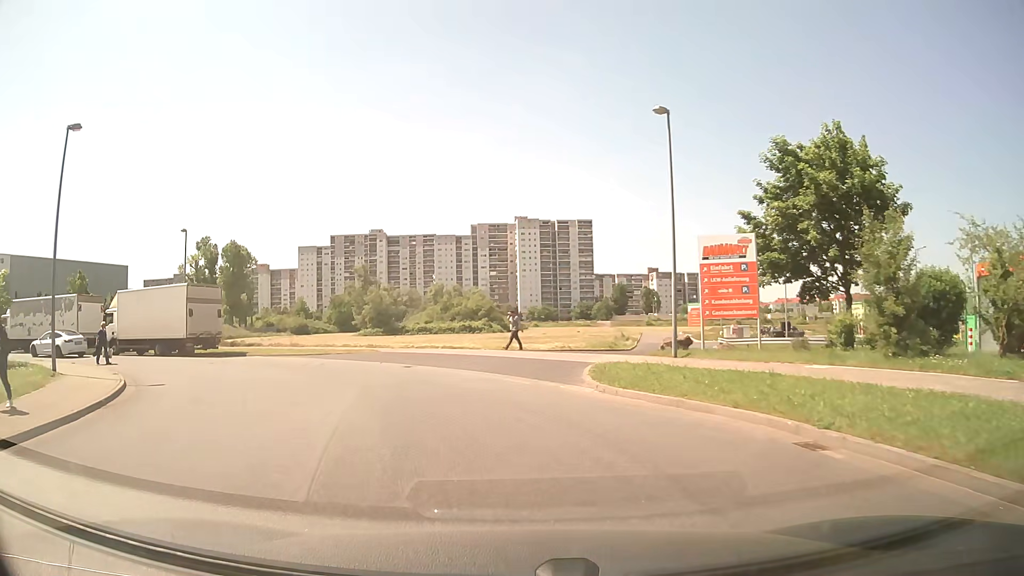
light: Day
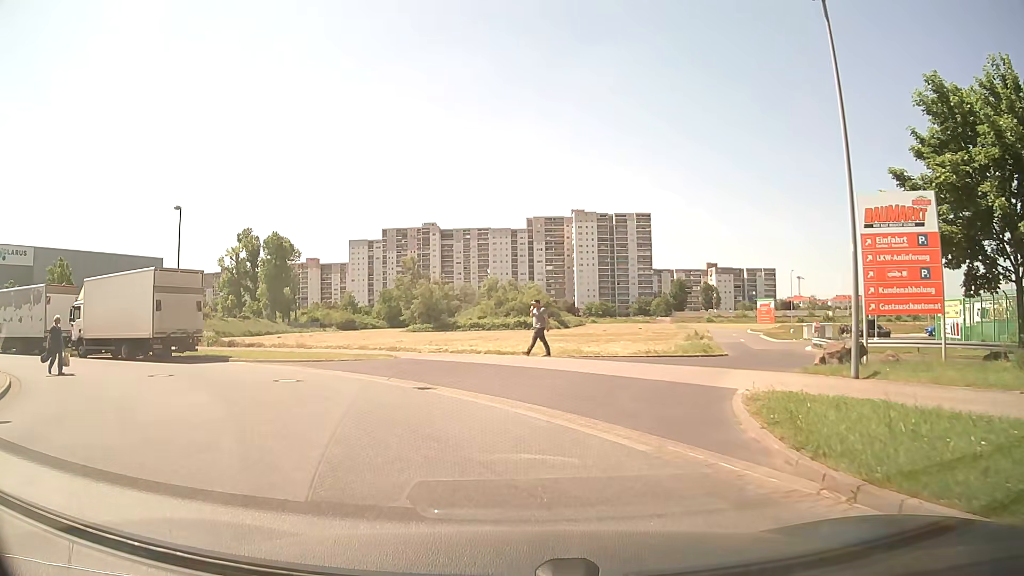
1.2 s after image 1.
(-0.3, +7.8) m; -4°
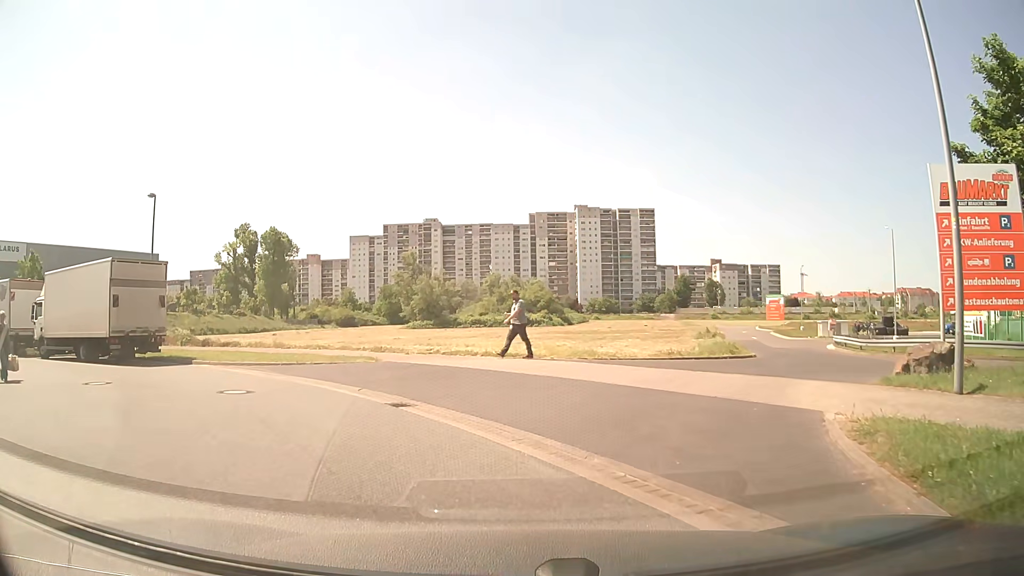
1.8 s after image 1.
(0.0, +3.1) m; -2°
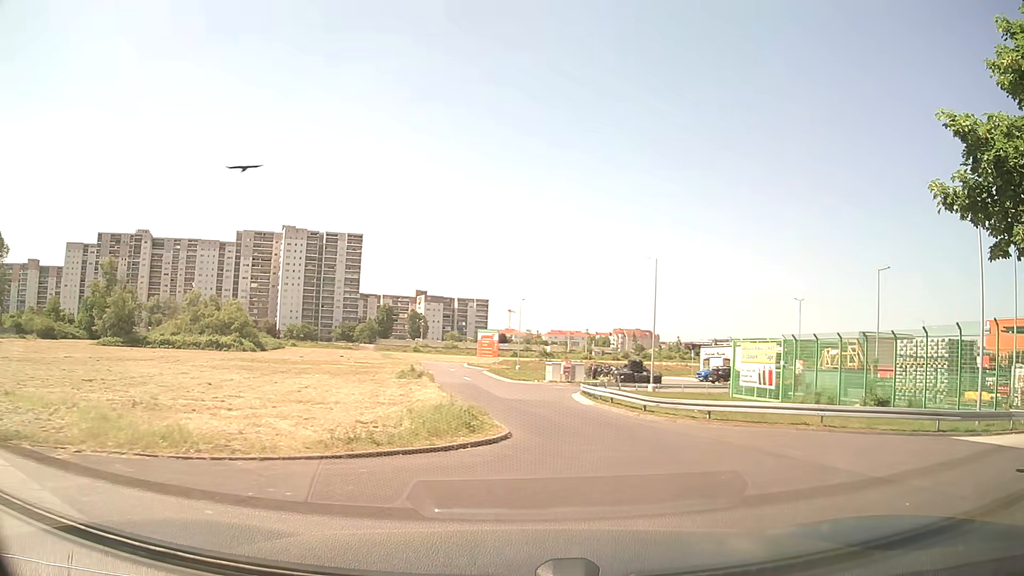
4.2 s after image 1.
(+2.0, +10.8) m; +26°
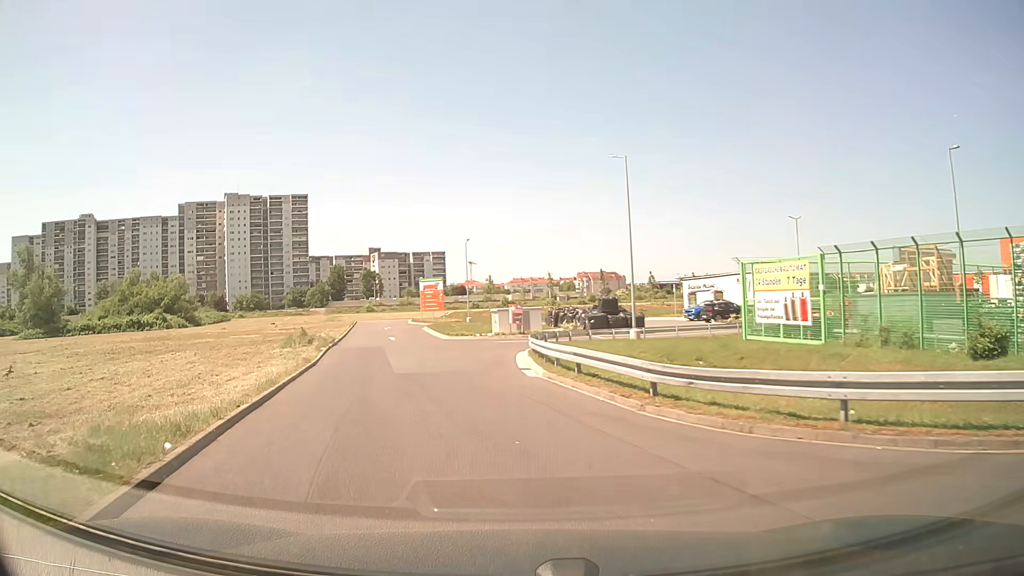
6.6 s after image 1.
(+2.1, +14.2) m; +3°
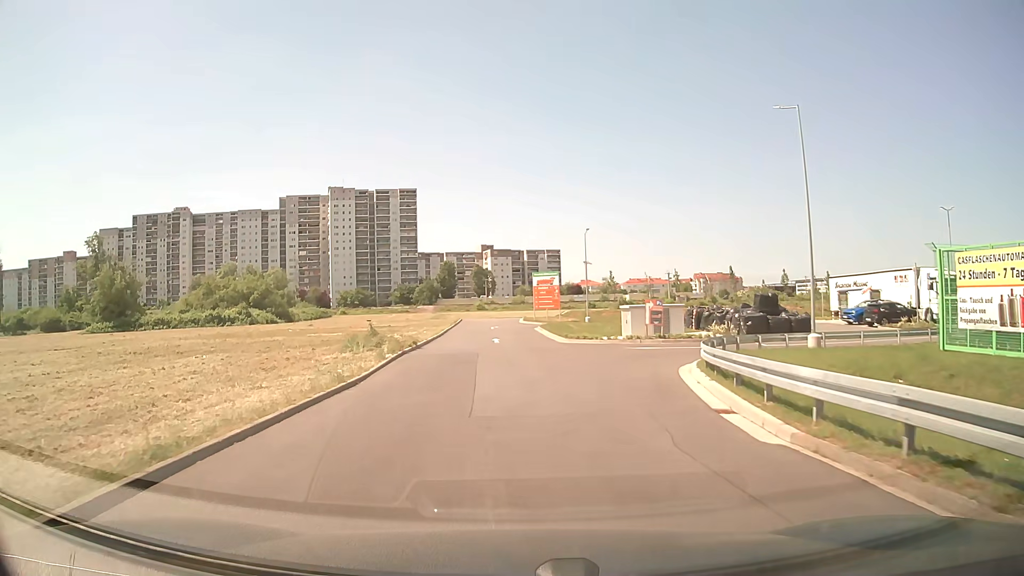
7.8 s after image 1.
(-0.9, +9.3) m; -10°
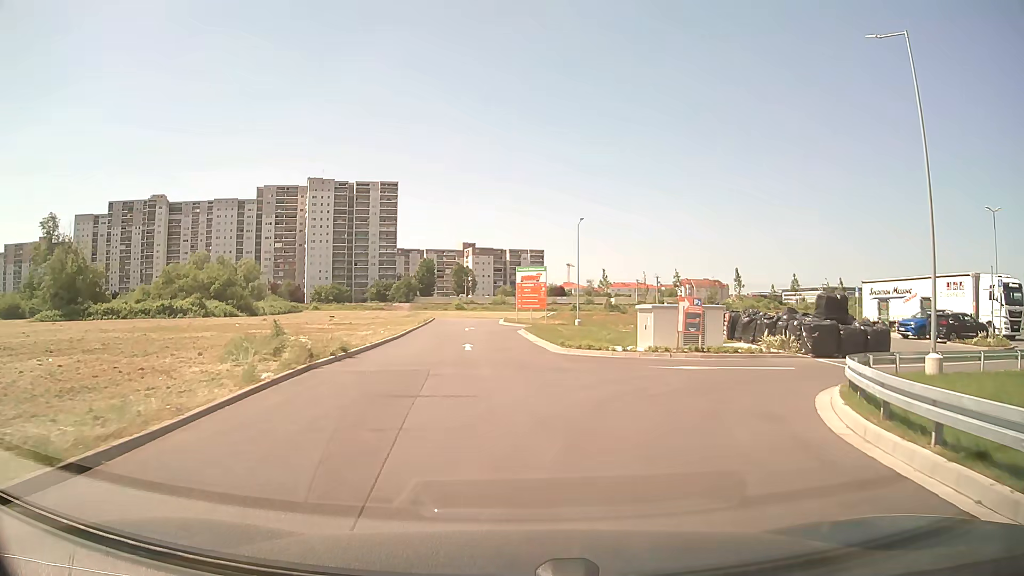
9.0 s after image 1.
(0.0, +9.5) m; +1°
